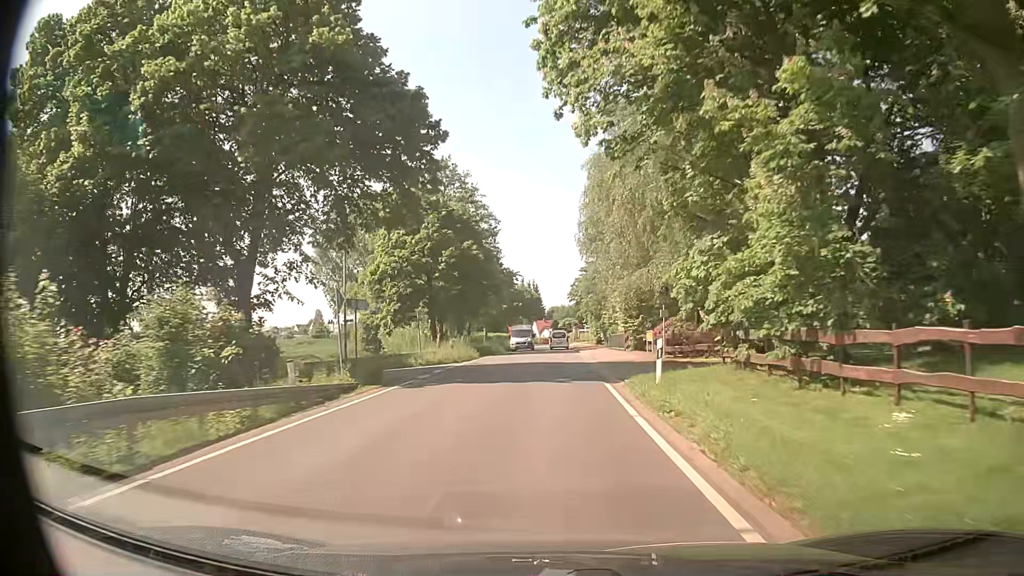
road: tertiary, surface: asphalt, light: Day
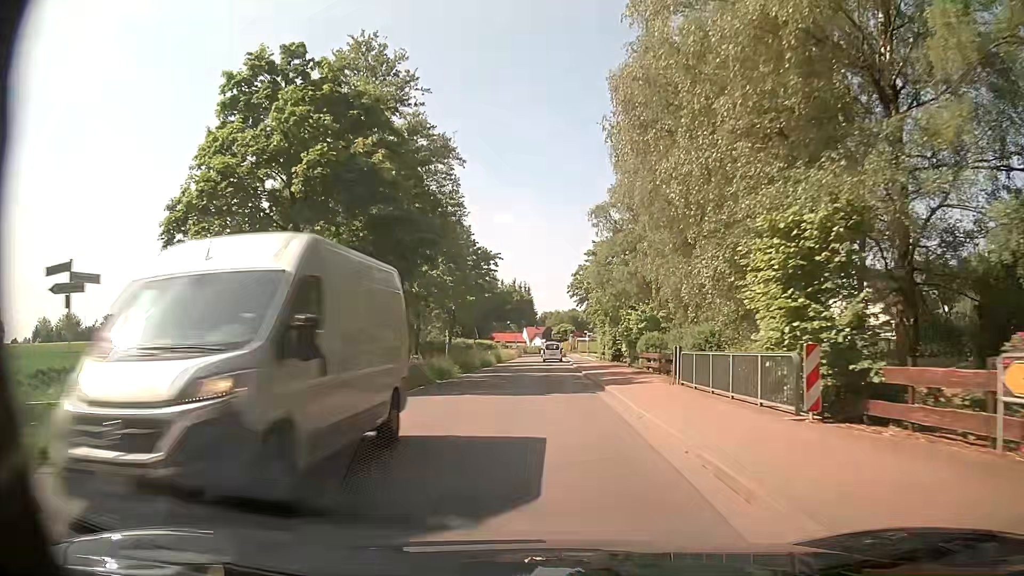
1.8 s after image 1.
(+0.5, +26.9) m; +2°
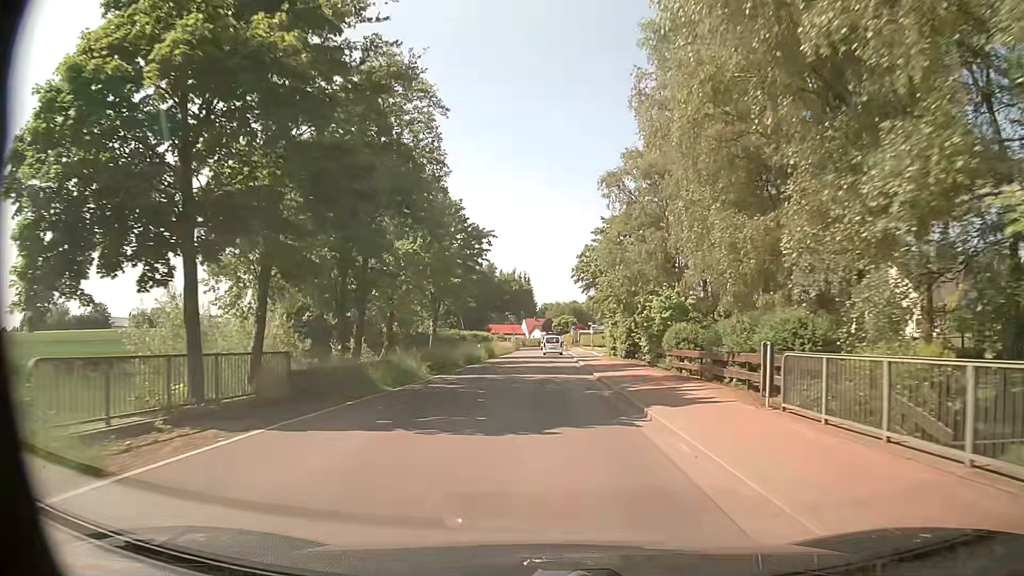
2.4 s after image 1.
(0.0, +8.7) m; 0°
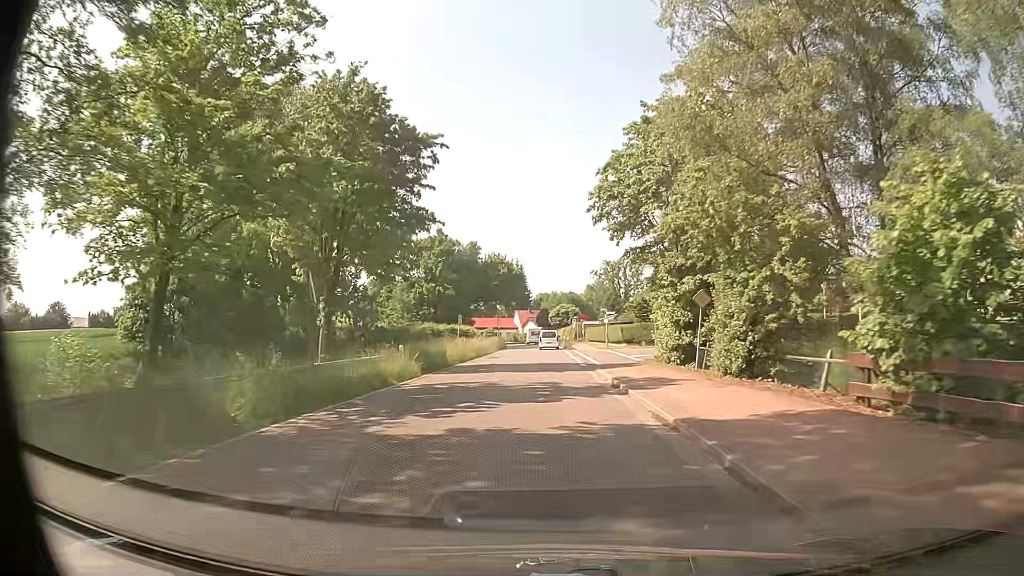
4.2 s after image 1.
(-0.1, +25.9) m; 0°
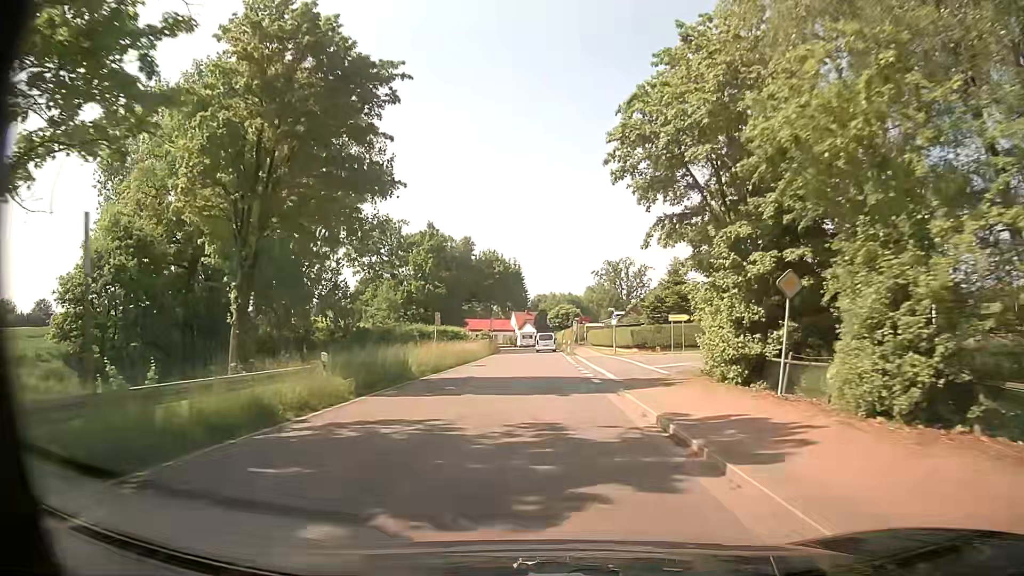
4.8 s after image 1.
(0.0, +8.3) m; 0°
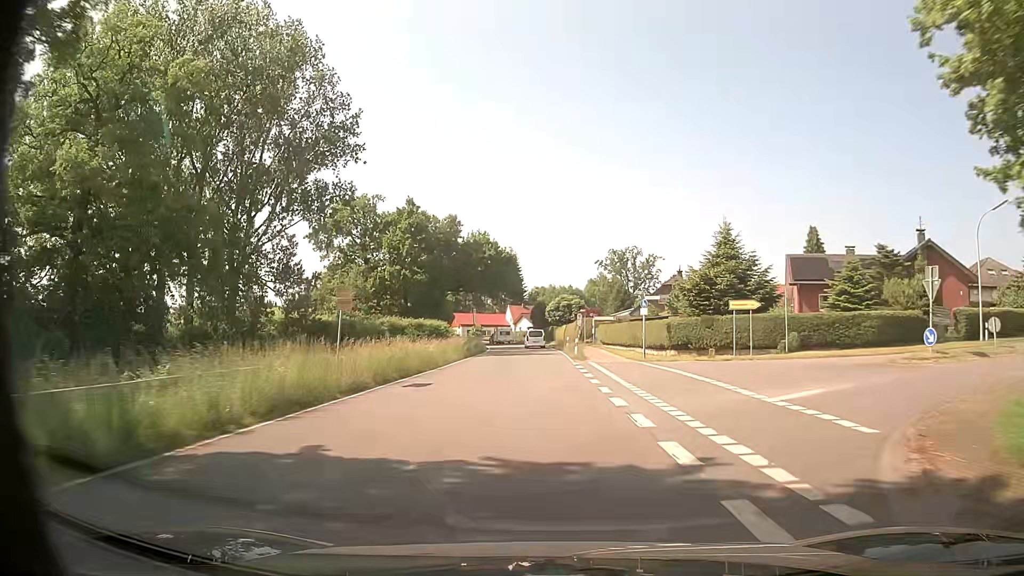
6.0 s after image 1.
(+0.1, +16.3) m; +1°
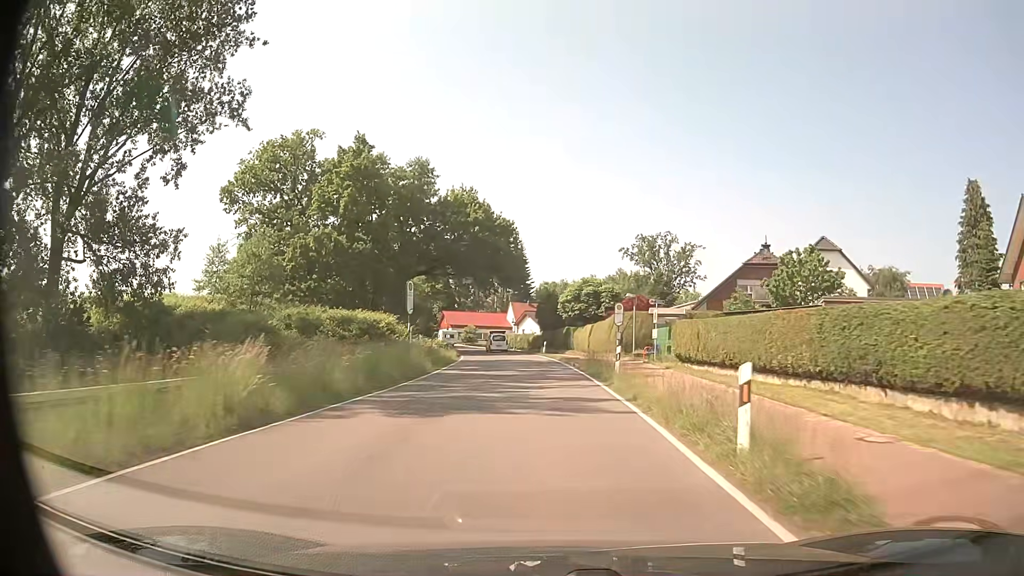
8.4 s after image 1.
(-0.6, +31.8) m; -1°
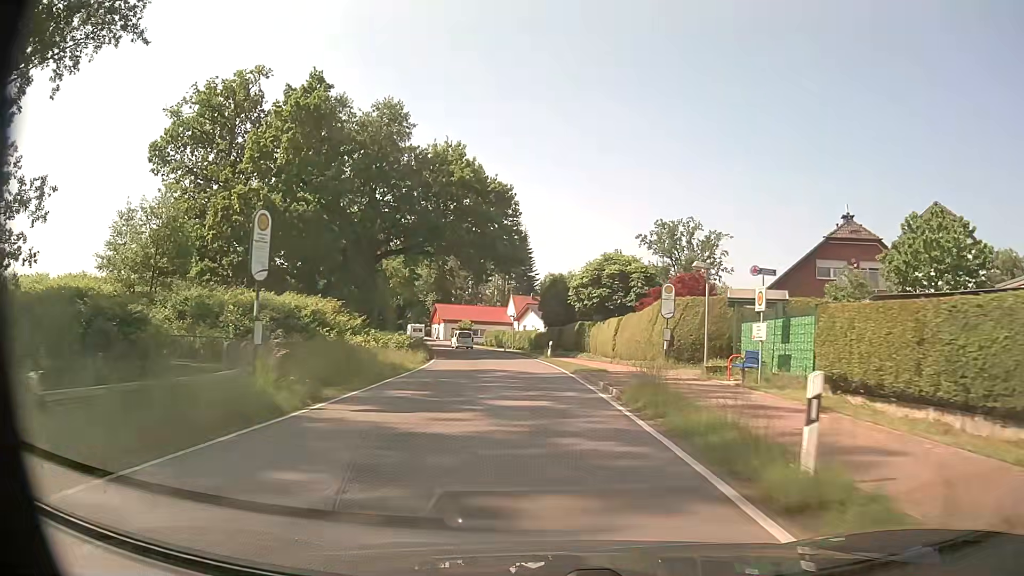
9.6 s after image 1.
(-0.1, +15.5) m; 0°
(0, +10) (0, +20) (-1, +30) (-2, +40) (-4, +50) (-6, +60) (-8, +69) (-11, +79) (-14, +88) (-17, +98) m
